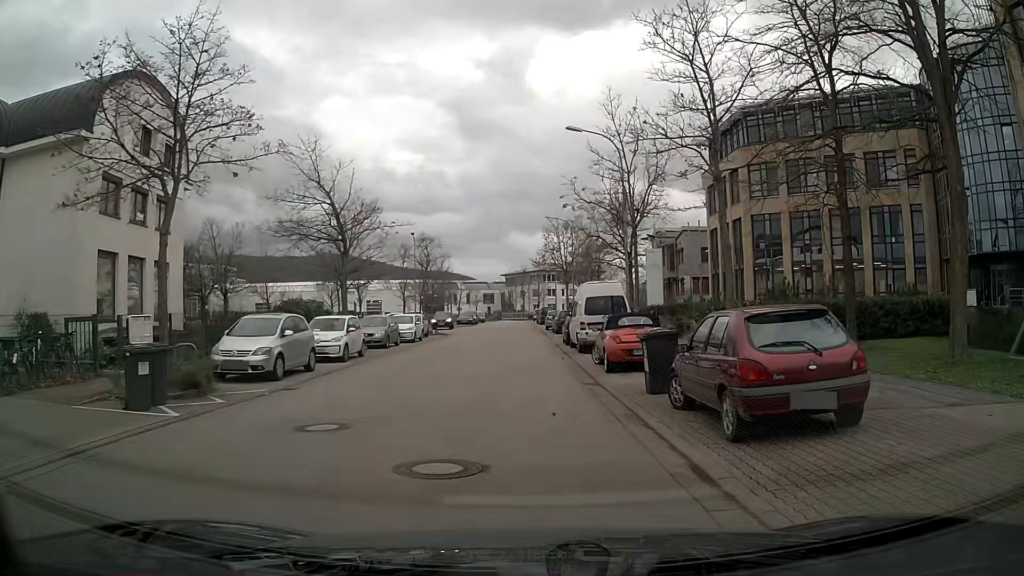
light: Day
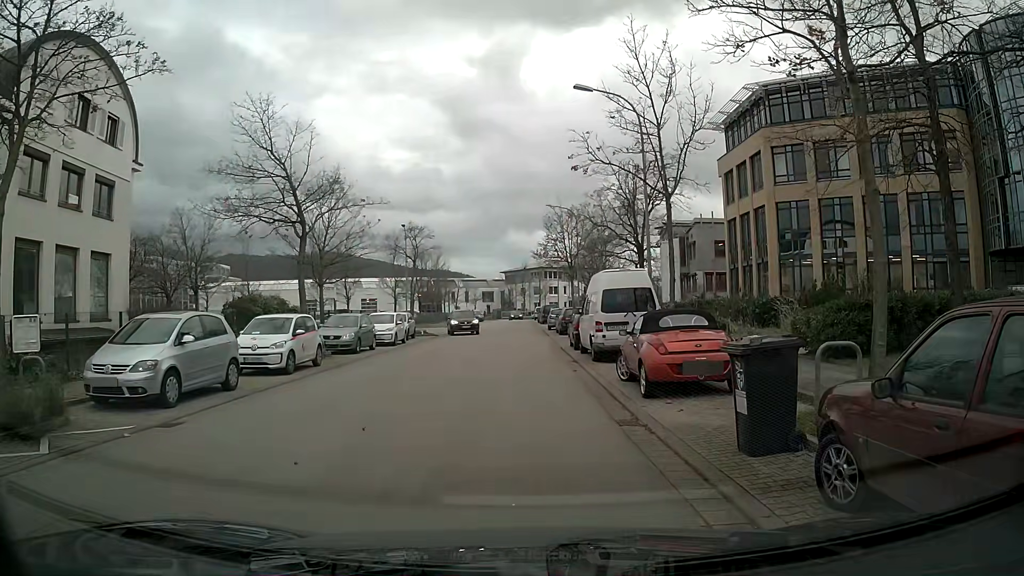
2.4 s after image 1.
(0.0, +5.0) m; -1°
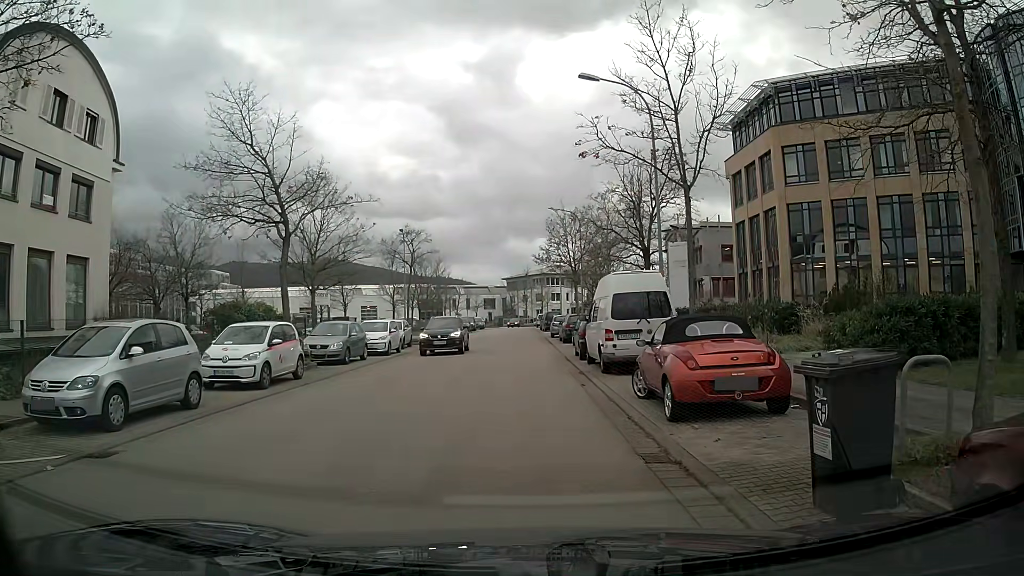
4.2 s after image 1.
(0.0, +1.8) m; +1°
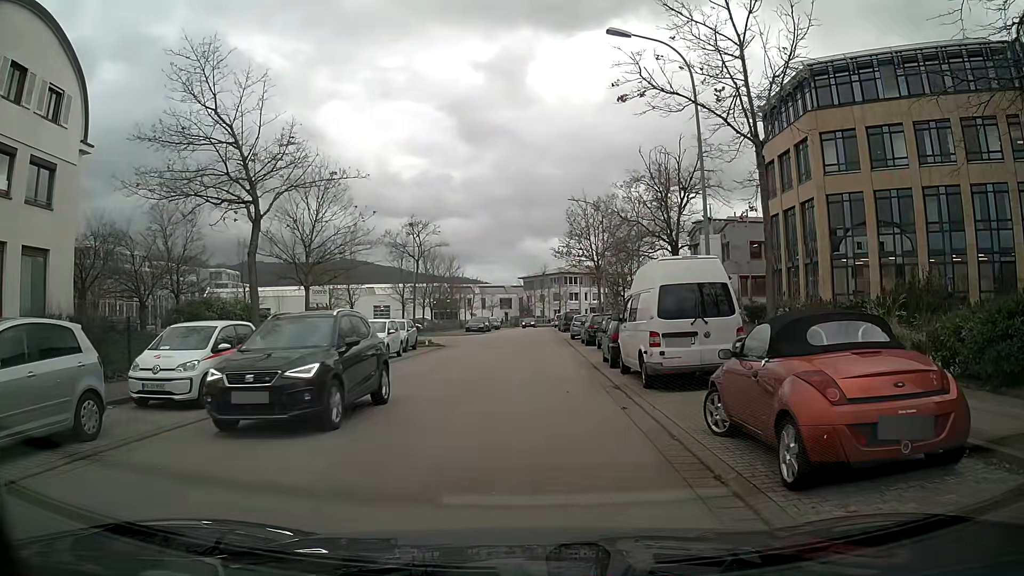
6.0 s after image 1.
(-0.1, +3.9) m; -2°
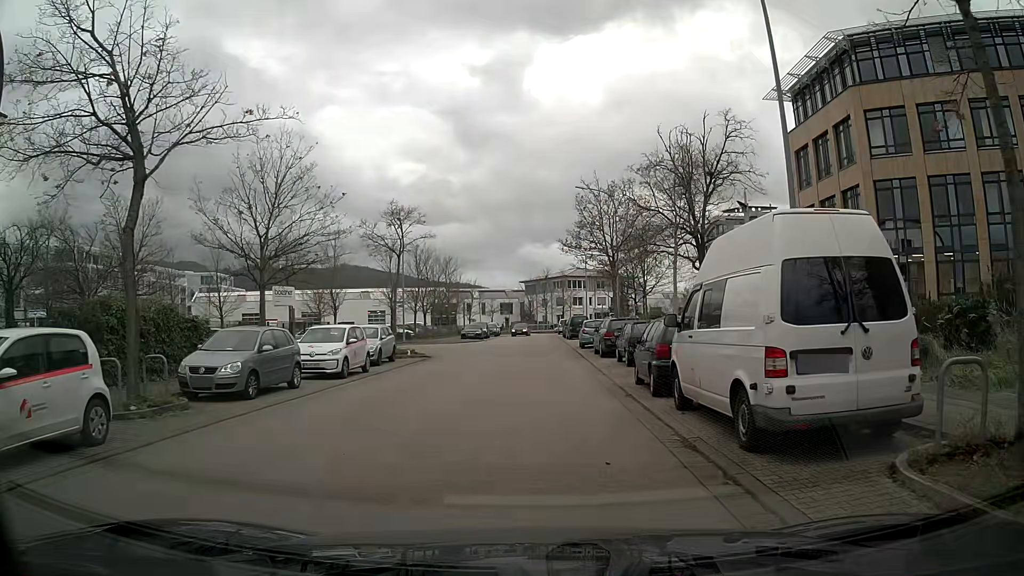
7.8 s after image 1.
(0.0, +6.1) m; +1°
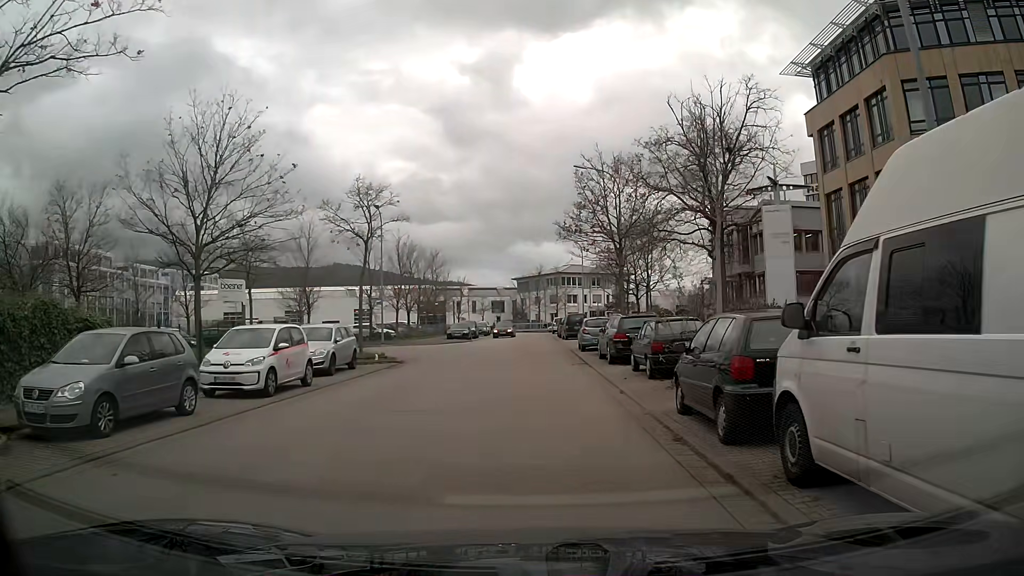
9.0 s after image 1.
(0.0, +5.1) m; +2°
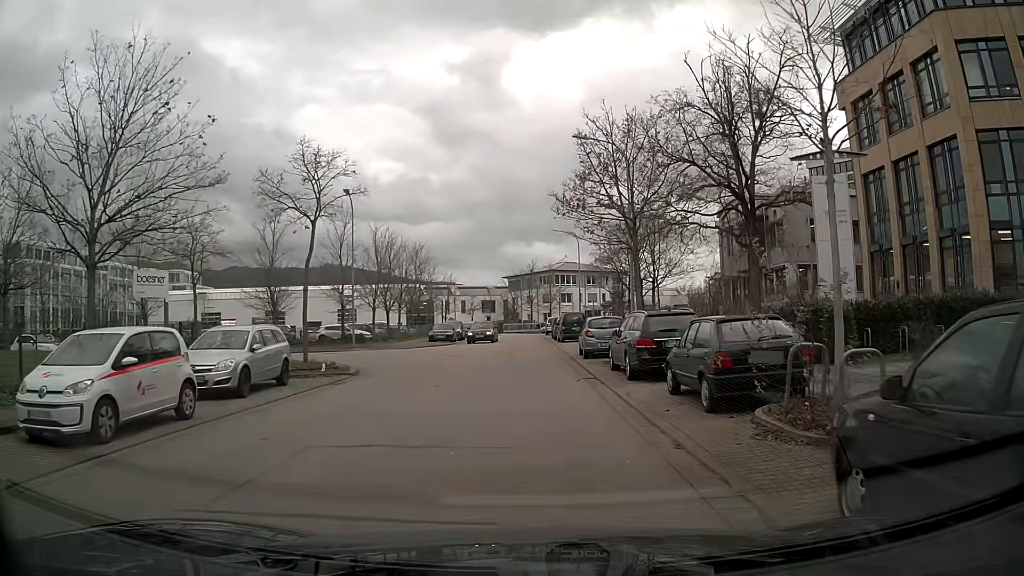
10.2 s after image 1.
(+0.3, +5.8) m; +2°
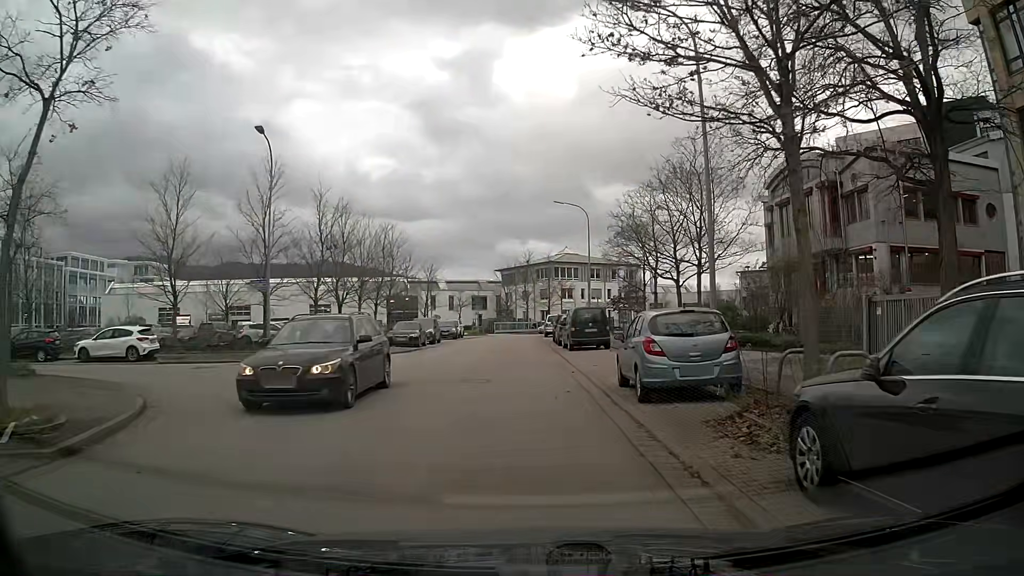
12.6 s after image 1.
(-0.4, +13.3) m; -2°
